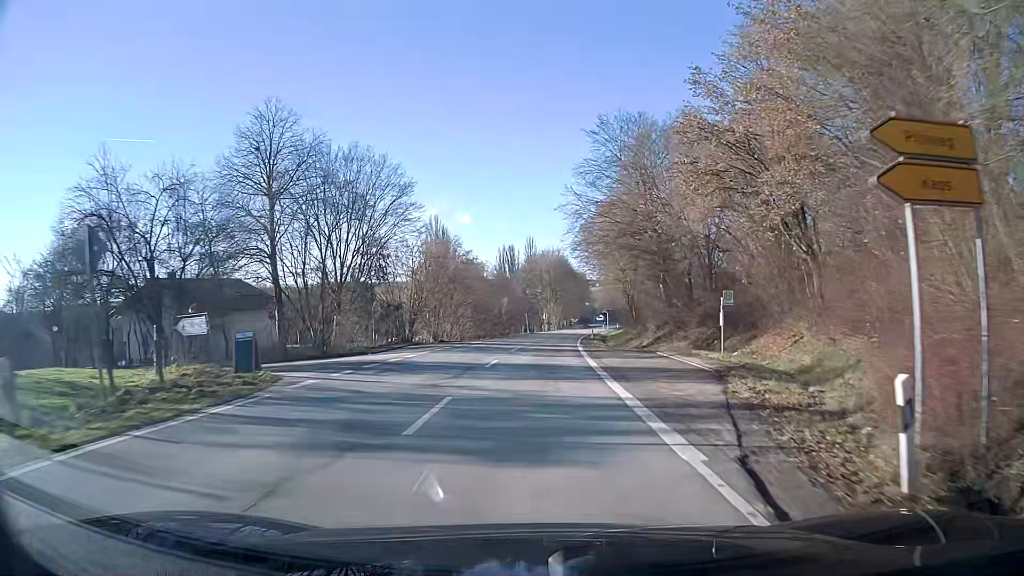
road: secondary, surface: asphalt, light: Day
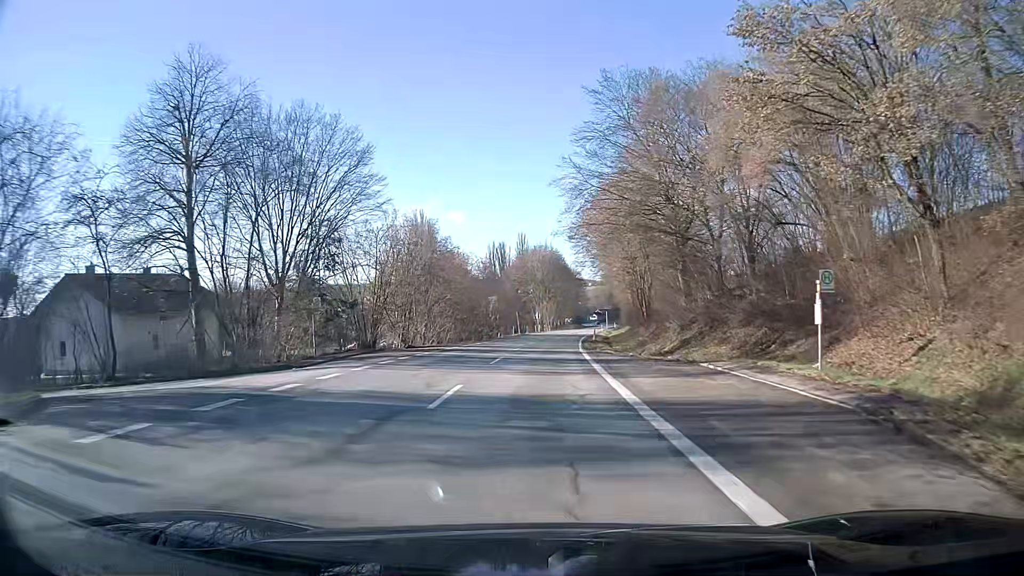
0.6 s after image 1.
(+0.1, +9.8) m; +1°
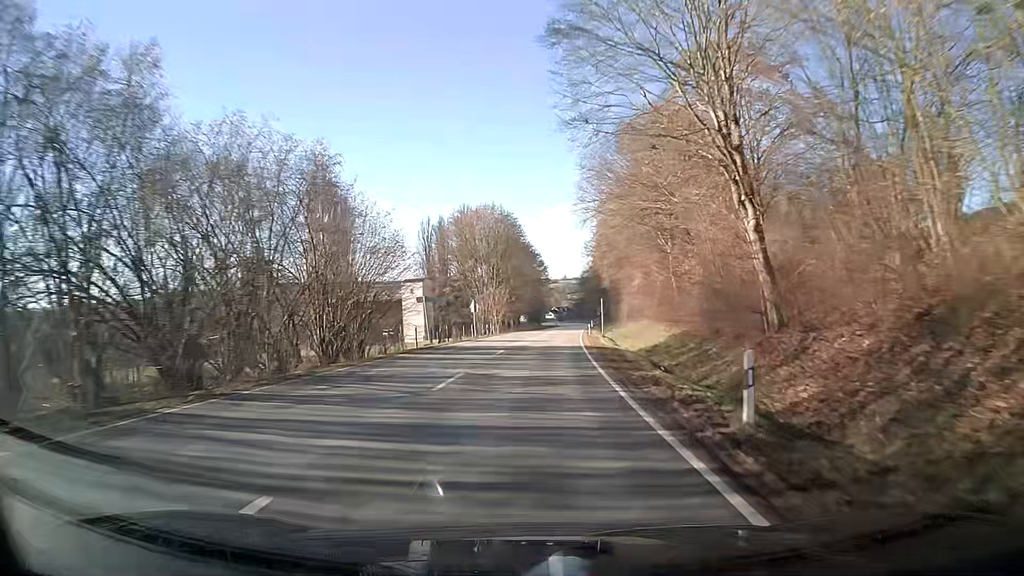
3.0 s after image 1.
(+1.7, +46.1) m; +4°
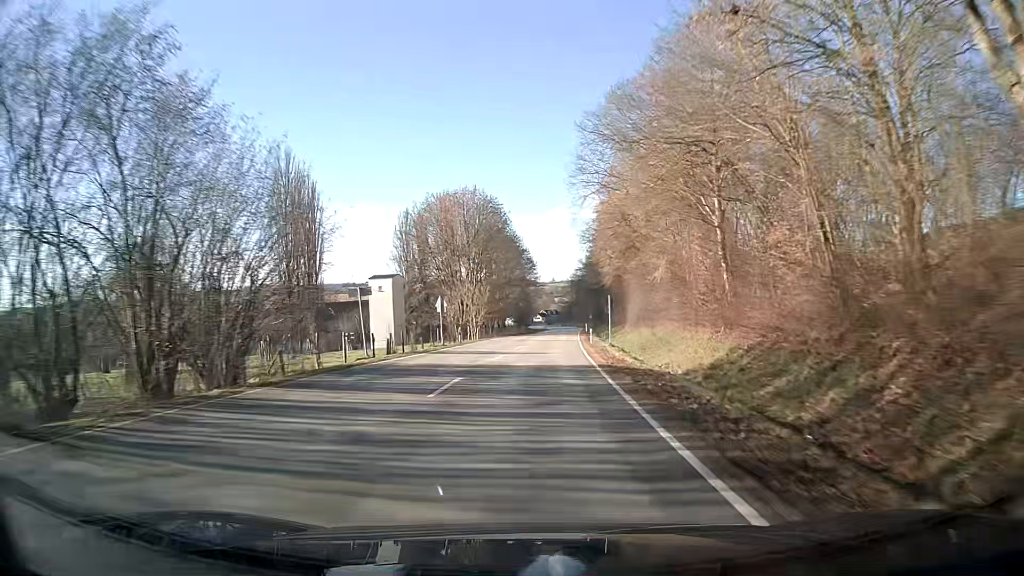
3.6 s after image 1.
(+0.1, +13.0) m; +1°
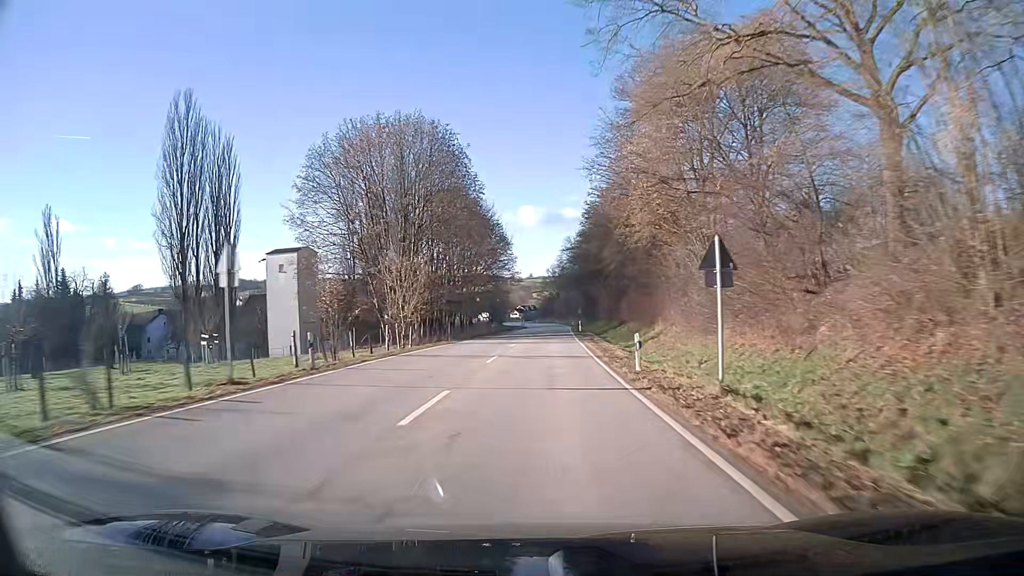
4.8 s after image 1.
(+0.5, +27.4) m; +2°
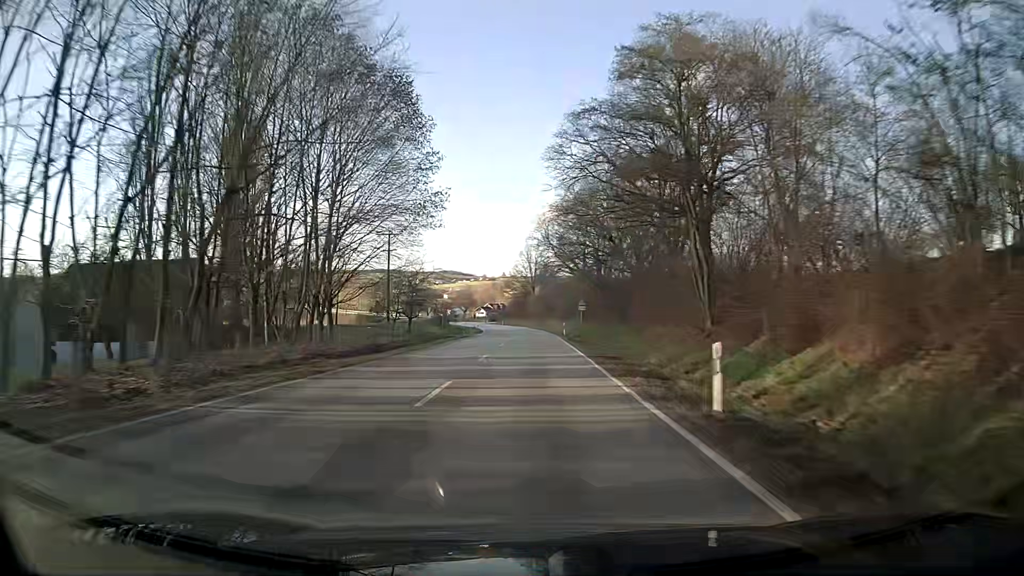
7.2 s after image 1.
(+1.4, +58.5) m; +2°
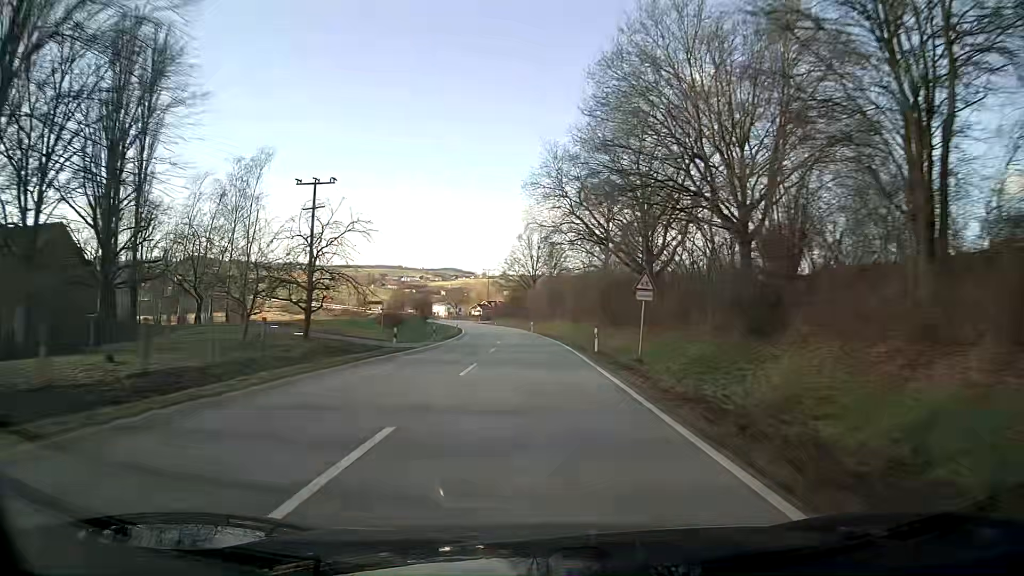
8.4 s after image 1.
(0.0, +30.4) m; 0°
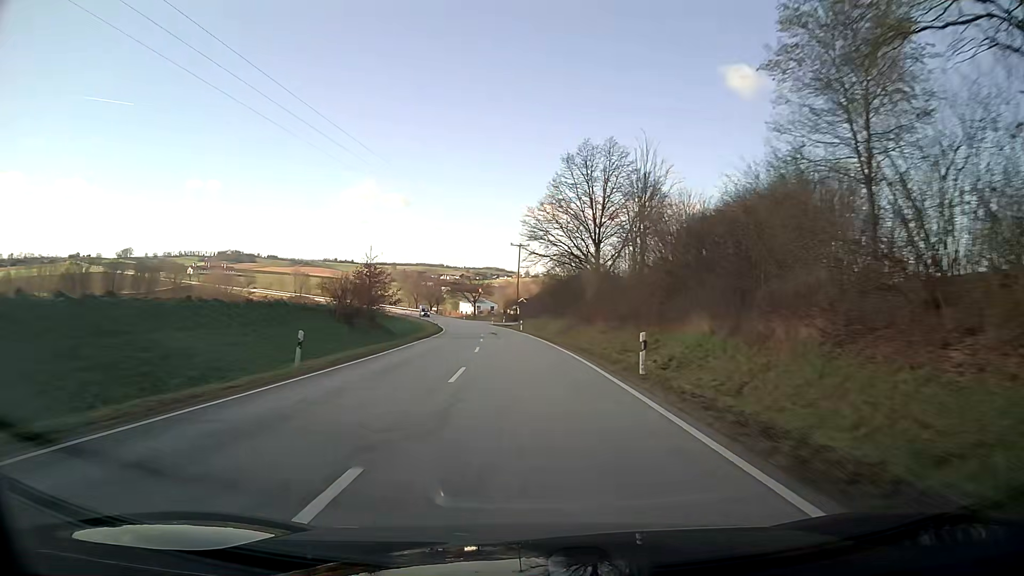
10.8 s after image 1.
(-1.8, +62.1) m; -4°
(0, +10) (0, +20) (-1, +30) (-1, +40) (-2, +50) (-3, +60) (-4, +70) (-5, +80) (-7, +90) (-8, +100) m
